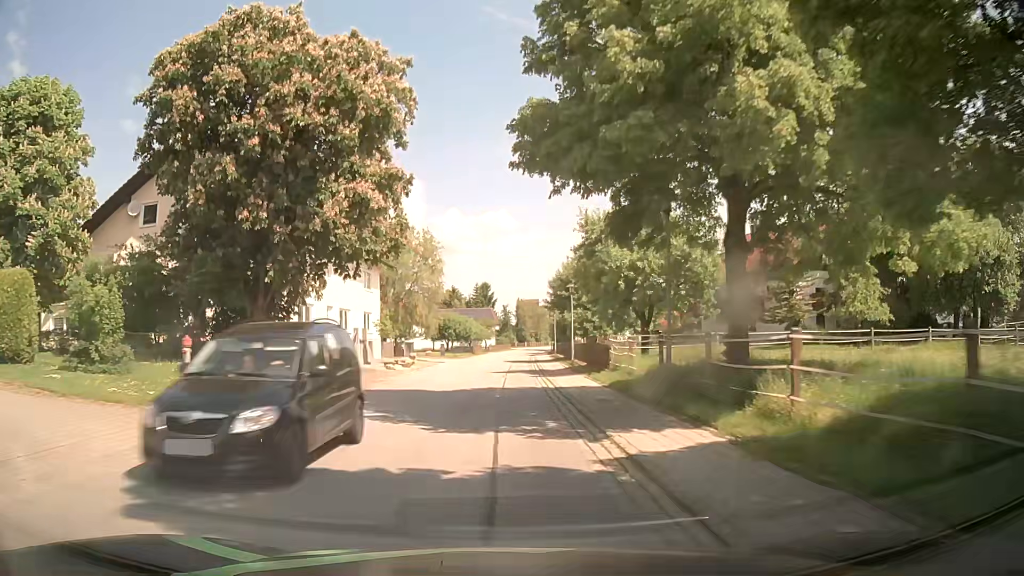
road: secondary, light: Day
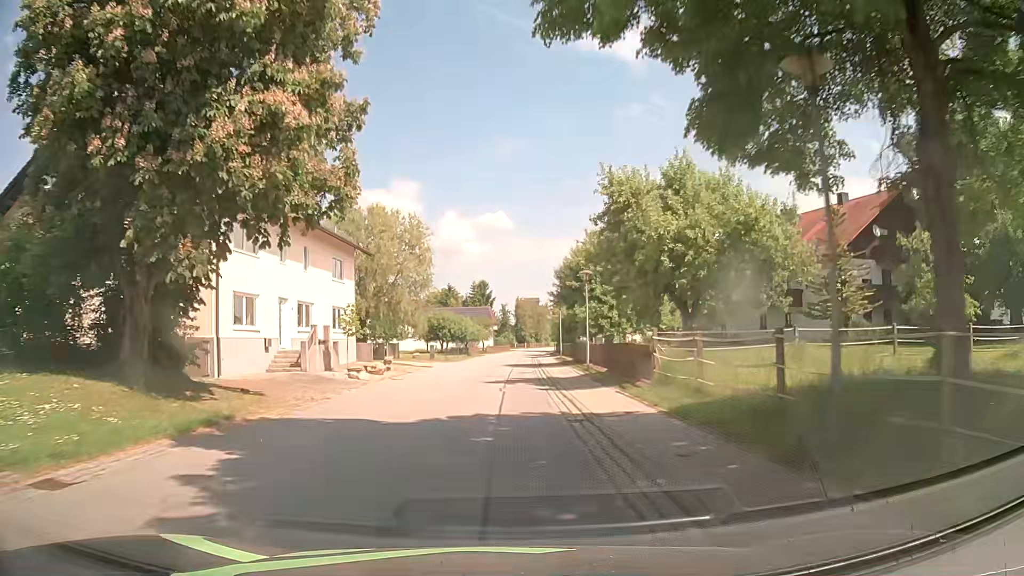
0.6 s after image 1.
(0.0, +7.6) m; 0°
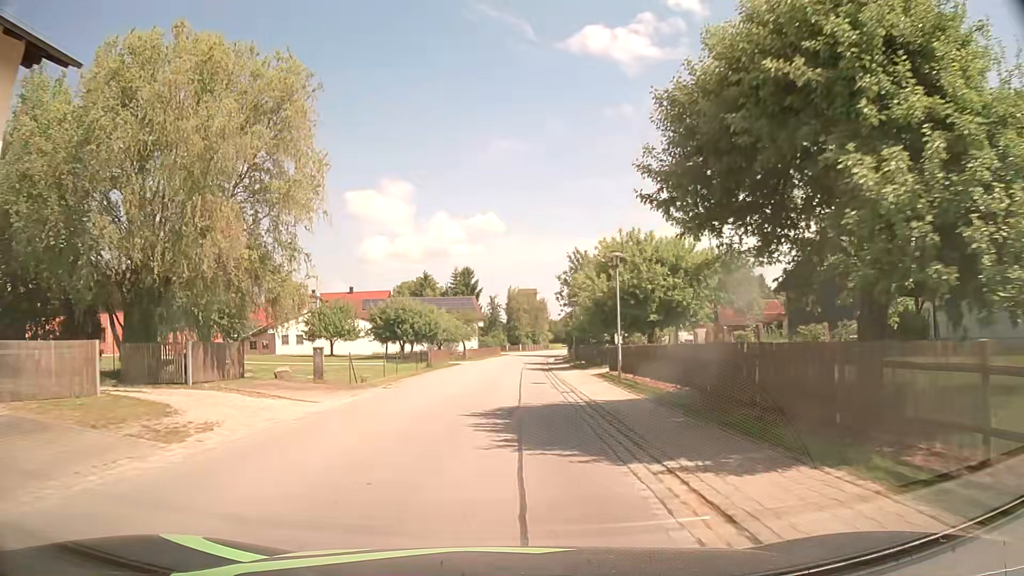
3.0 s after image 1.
(+0.2, +30.5) m; +1°
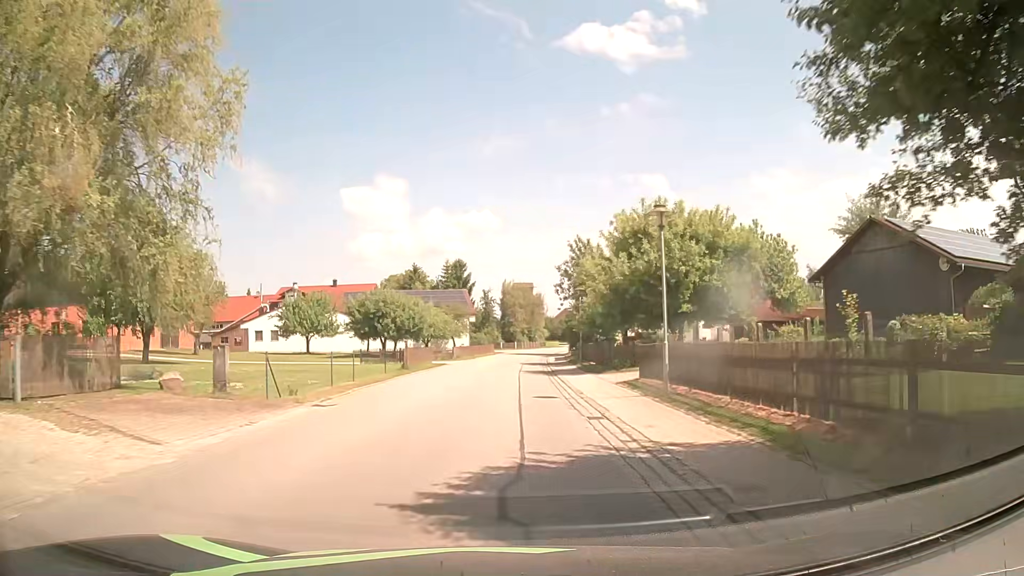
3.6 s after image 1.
(0.0, +7.6) m; +1°
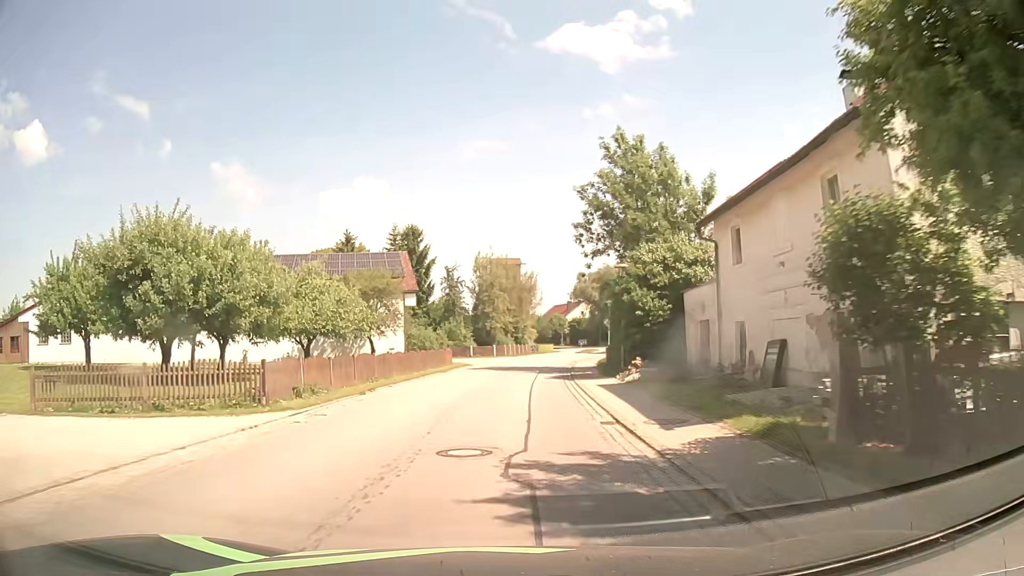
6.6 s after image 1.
(+0.6, +38.1) m; +2°
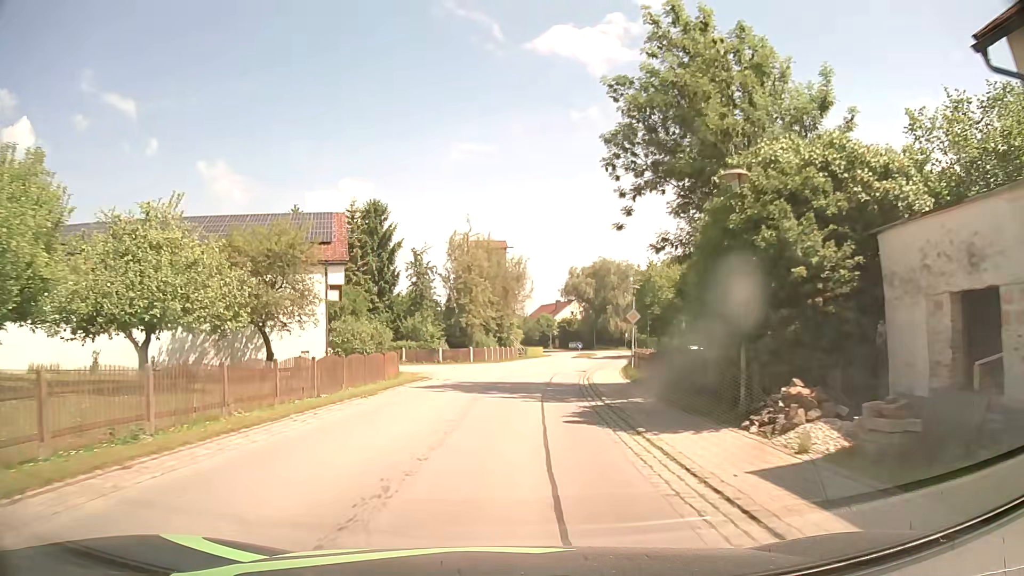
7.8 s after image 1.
(+0.2, +15.3) m; +1°
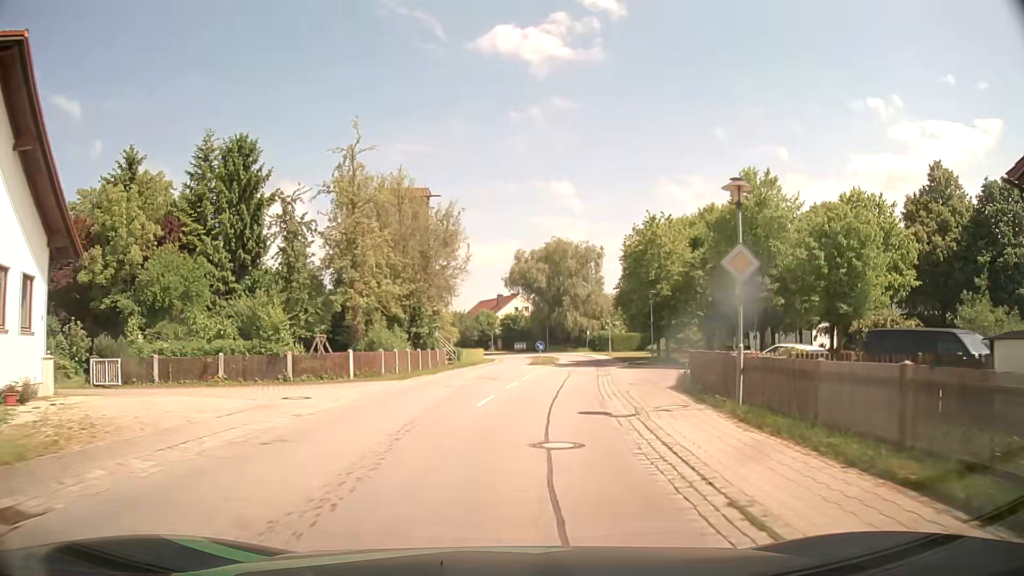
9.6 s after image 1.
(+0.8, +22.8) m; +5°
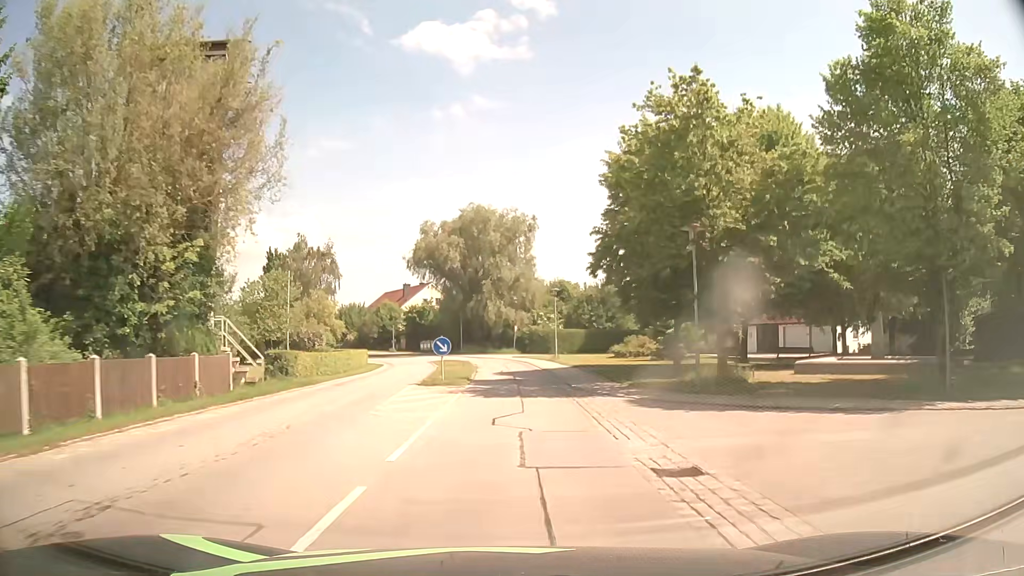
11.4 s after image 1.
(+1.6, +22.7) m; +8°
(0, +10) (0, +20) (0, +30) (0, +40) (-1, +50) (-4, +60) (-7, +69) (-11, +78) (-16, +87) (-21, +96) m
